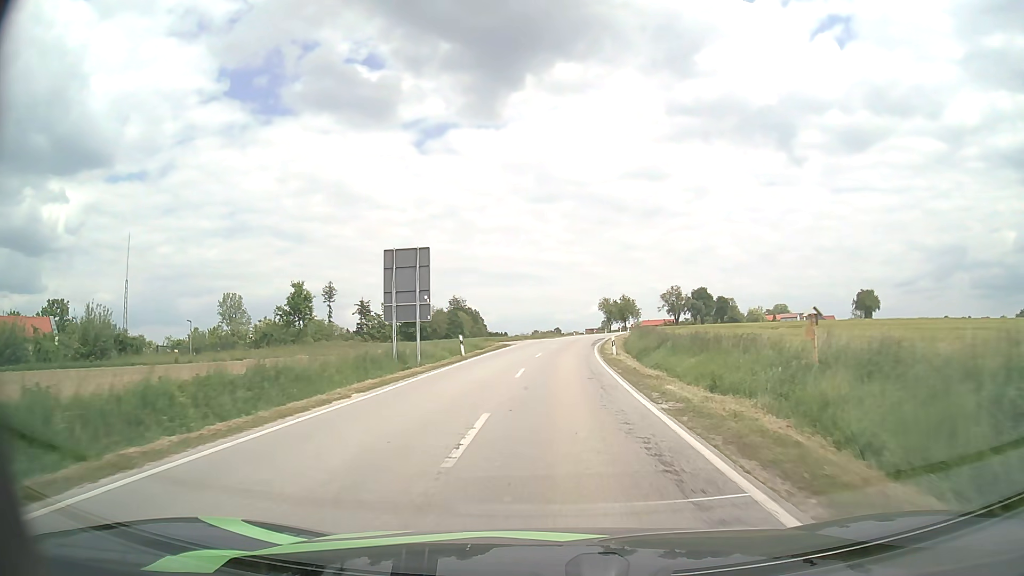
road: secondary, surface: asphalt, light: Day
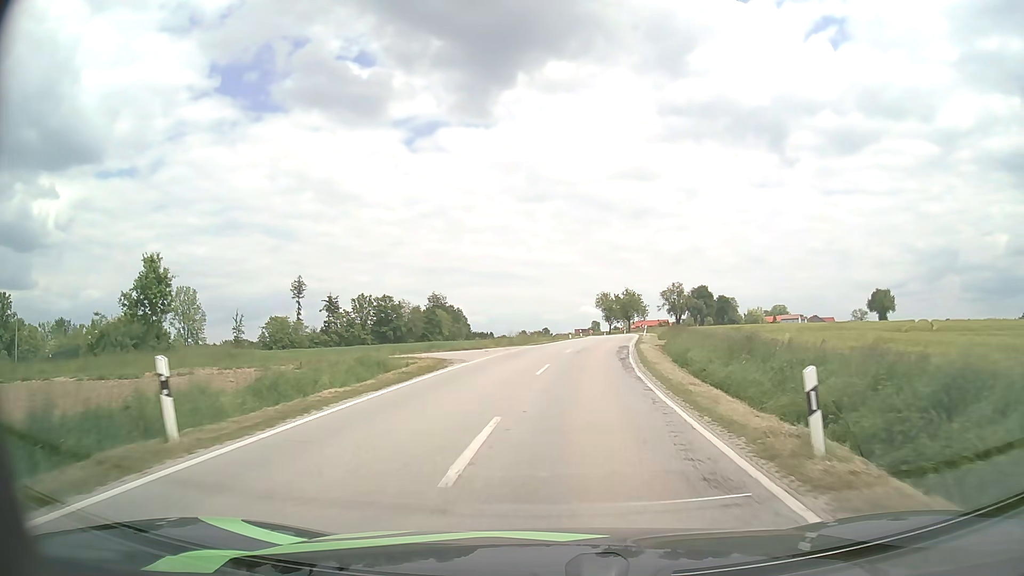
(+0.2, +24.6) m; +1°
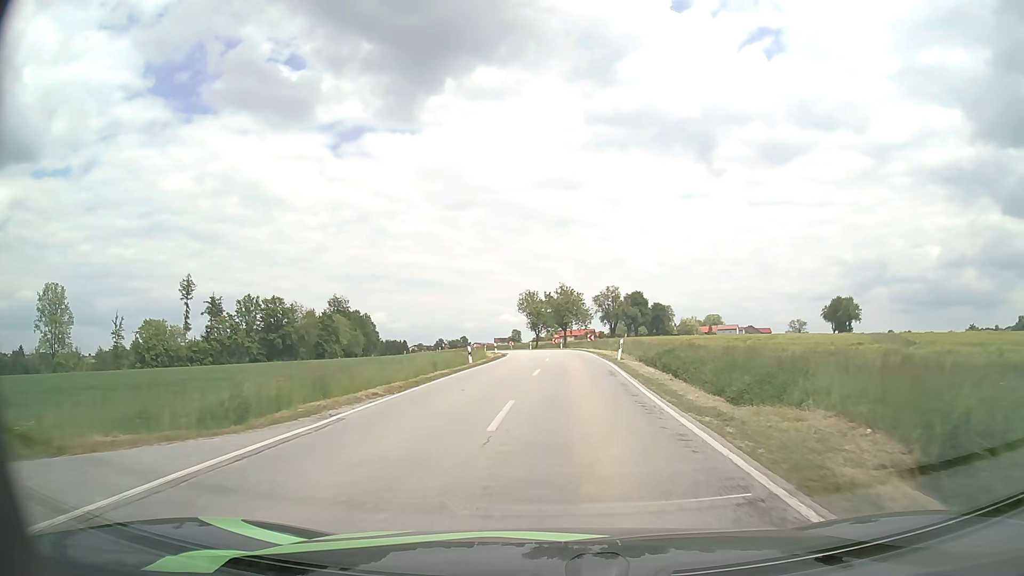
(+1.8, +32.2) m; +6°
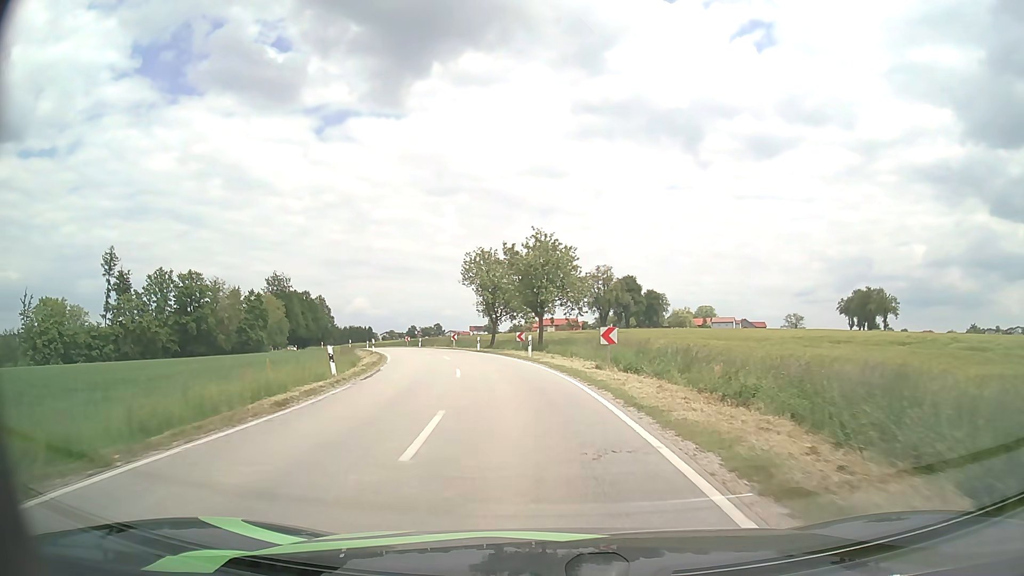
(+1.4, +37.8) m; +2°
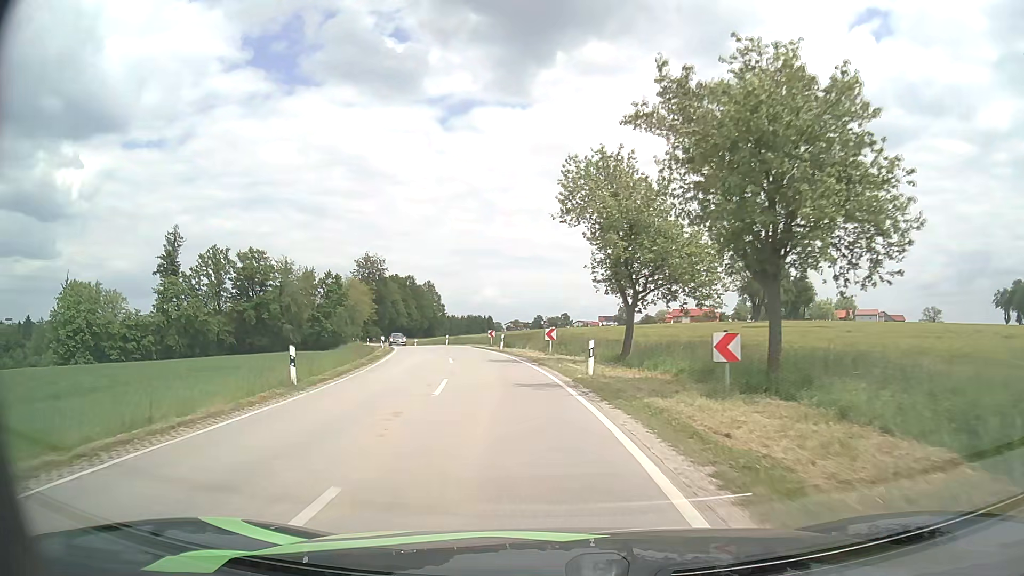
(-2.1, +28.9) m; -11°
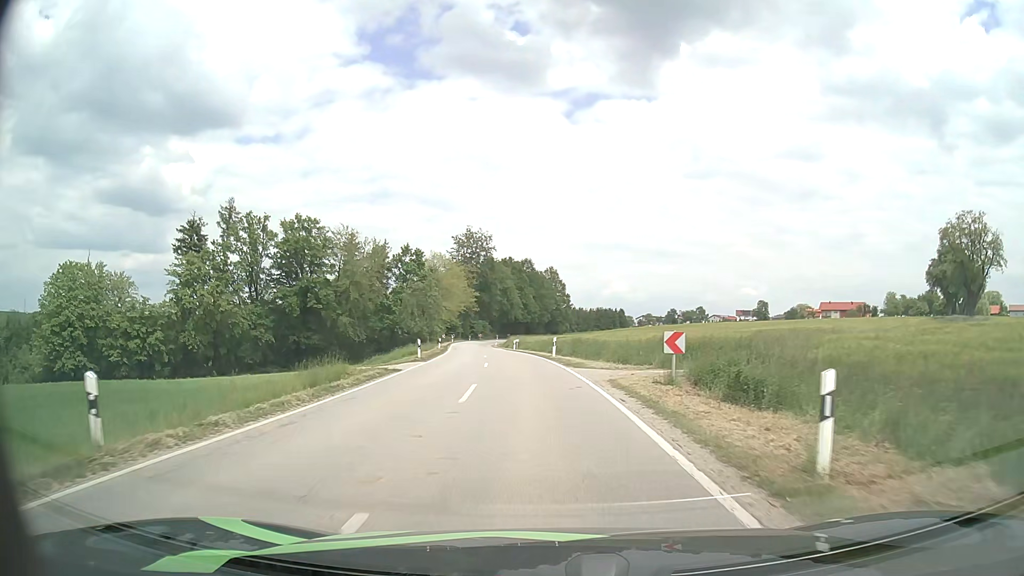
(-4.2, +35.9) m; -11°
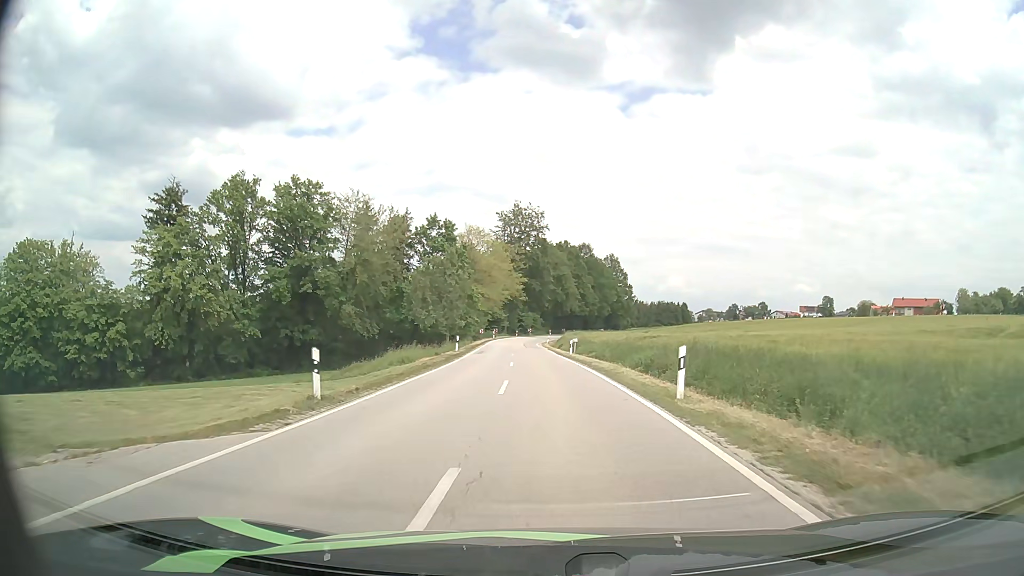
(-1.1, +22.0) m; -5°
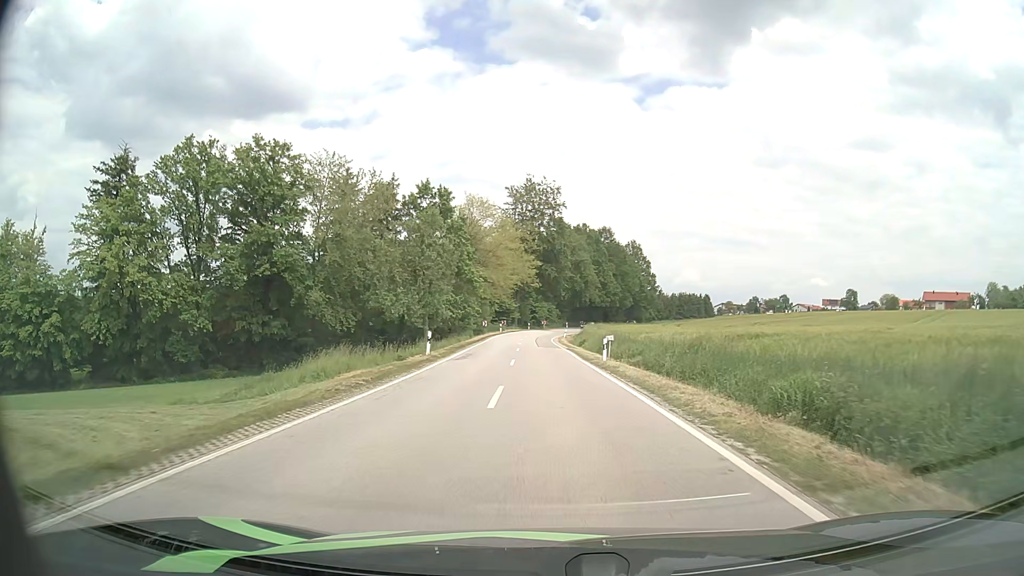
(-0.2, +15.0) m; -2°
(0, +10) (0, +20) (0, +30) (0, +40) (0, +50) (-1, +60) (-1, +70) (0, +80) (+1, +90) (+2, +100) m
